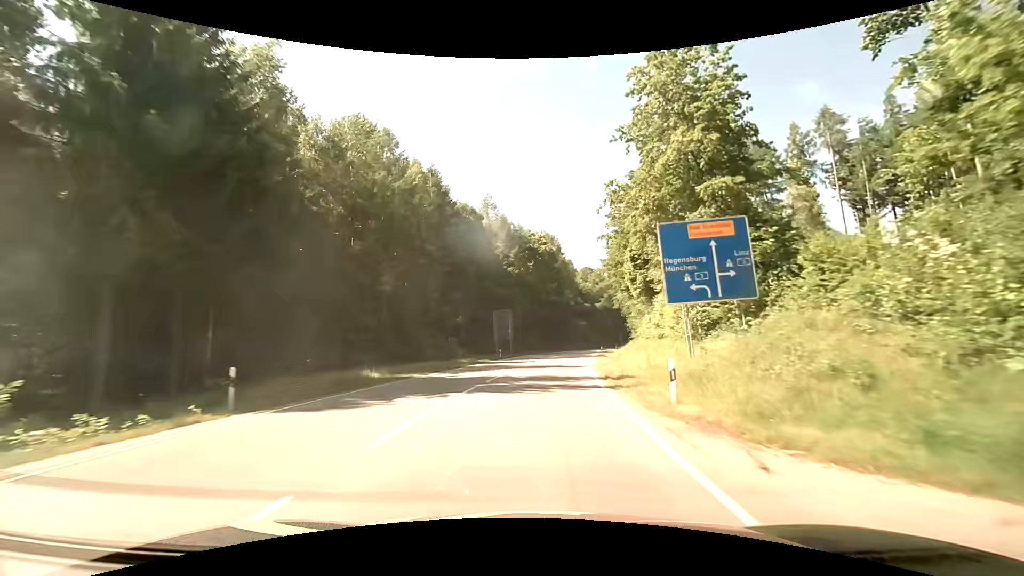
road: secondary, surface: asphalt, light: Day
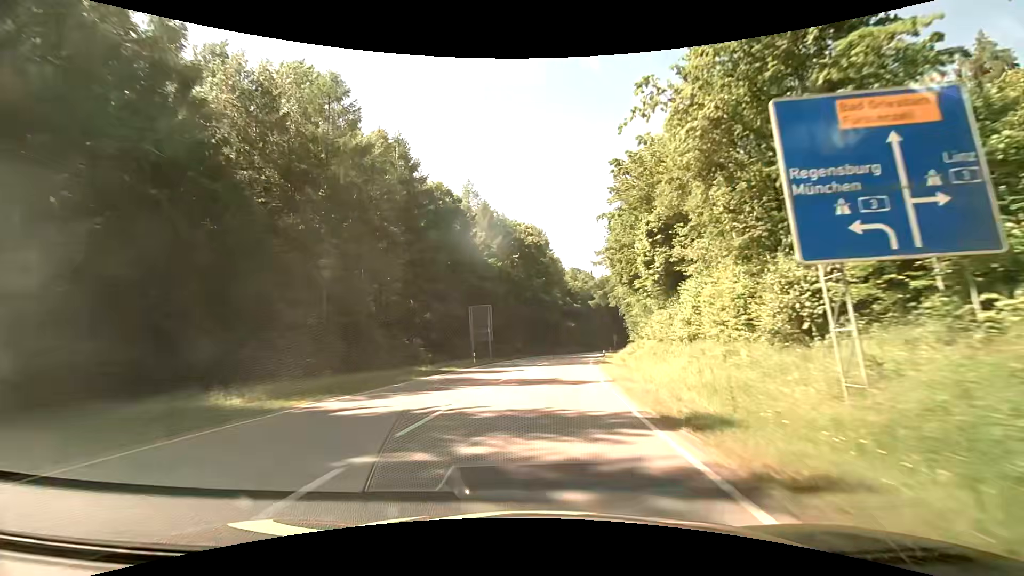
(+0.1, +10.8) m; +1°
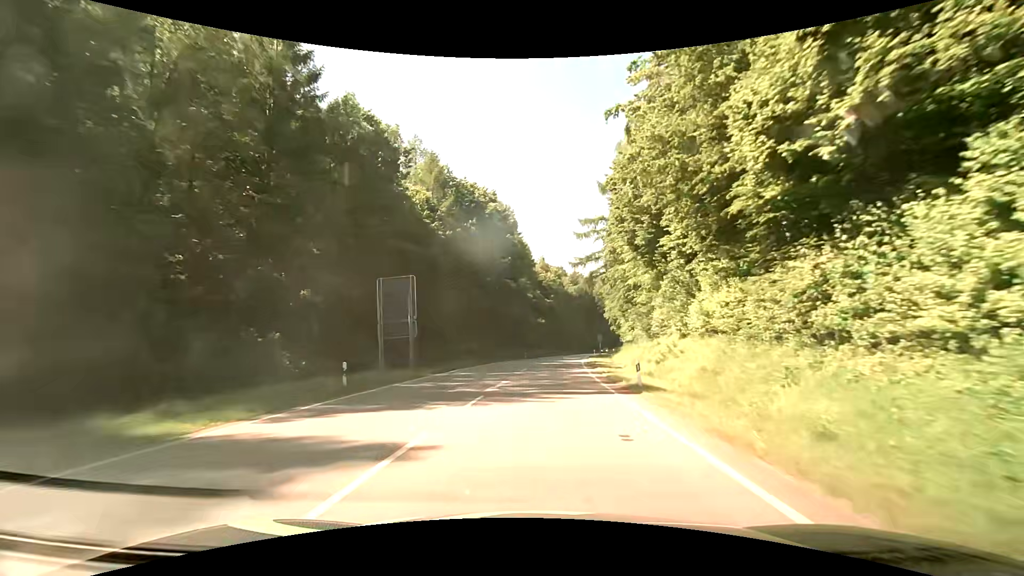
(+0.8, +21.7) m; +4°
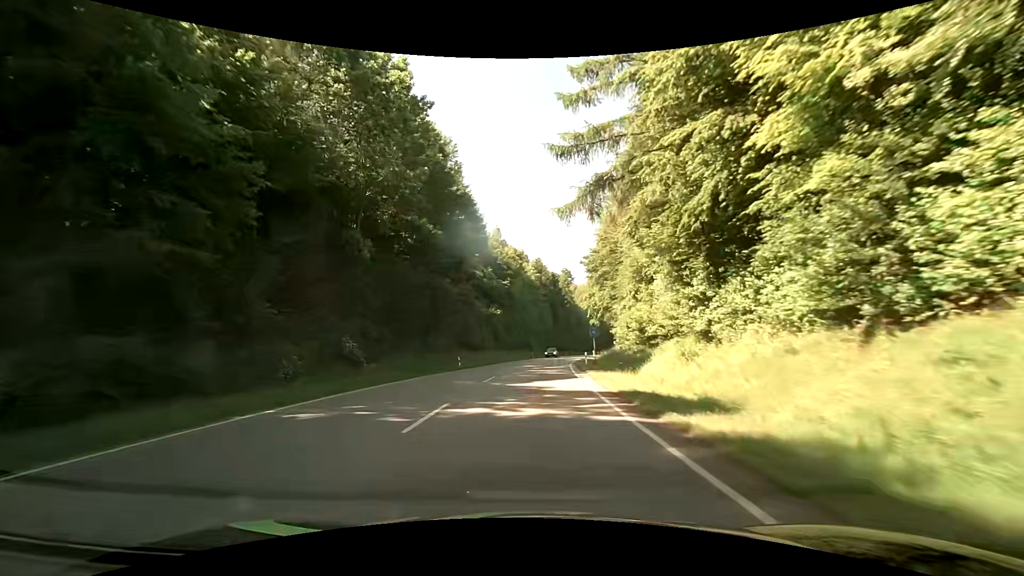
(+1.4, +32.5) m; +4°
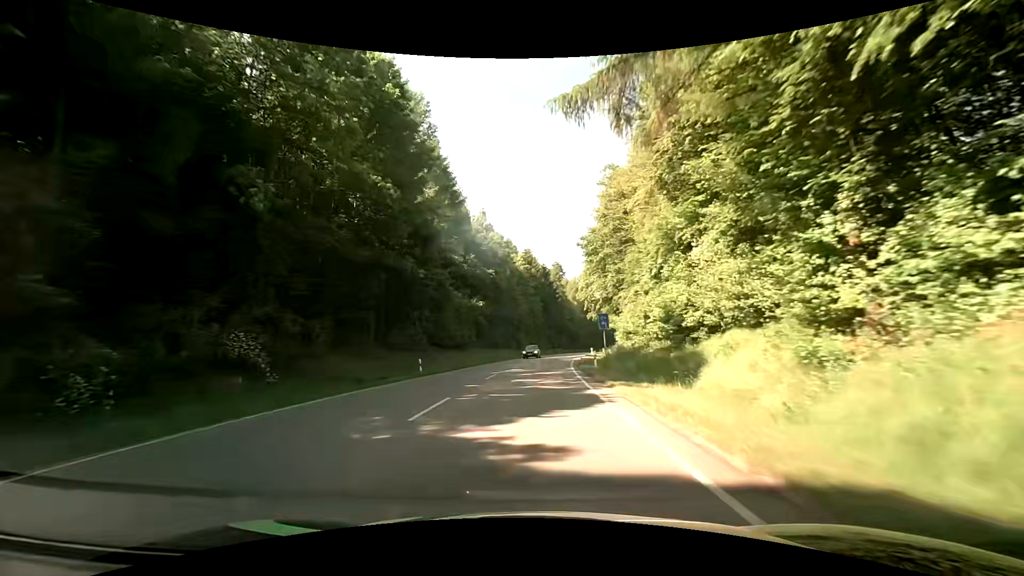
(+0.1, +10.8) m; +1°
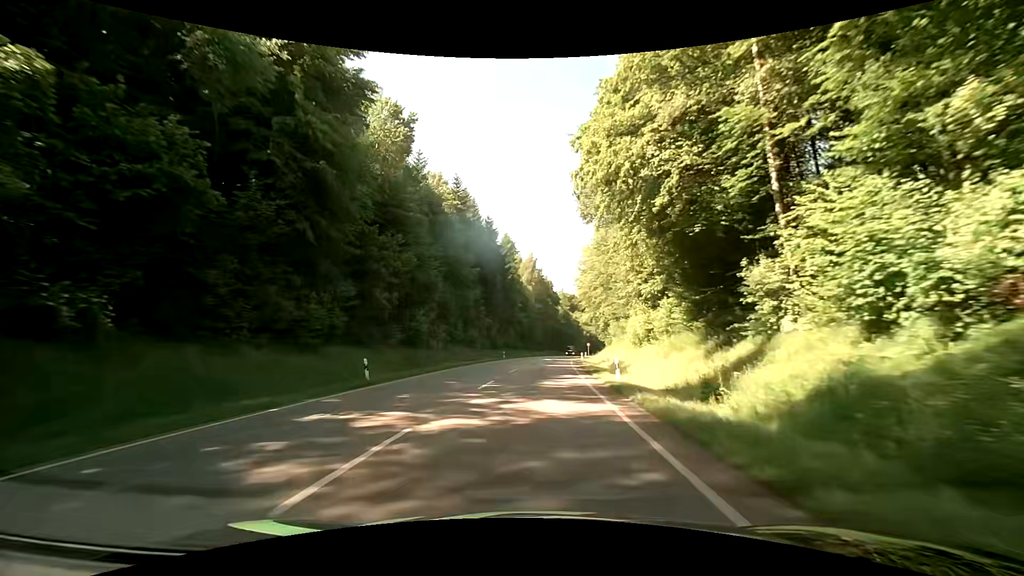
(+3.0, +53.1) m; +6°
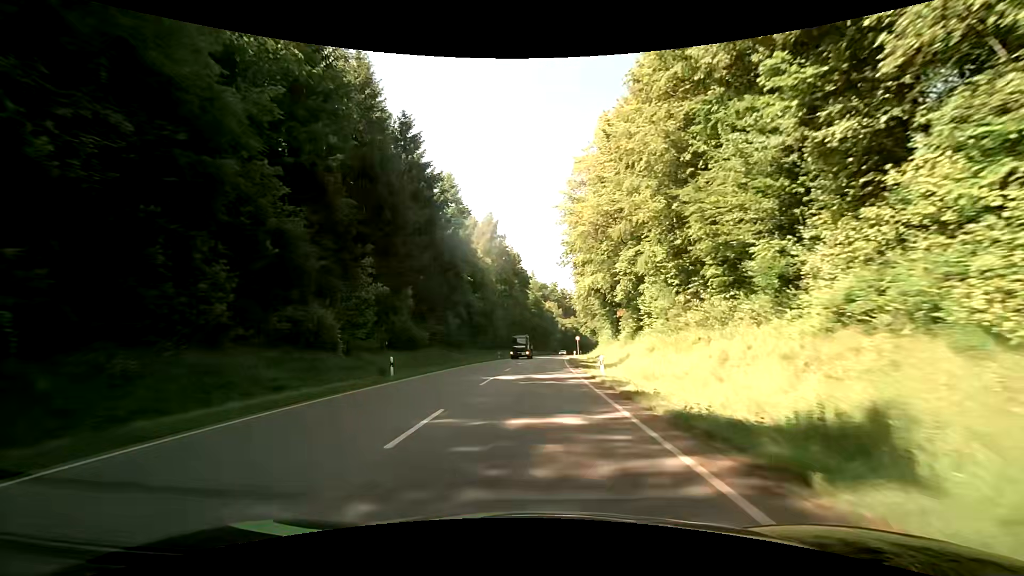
(+1.5, +42.4) m; +4°
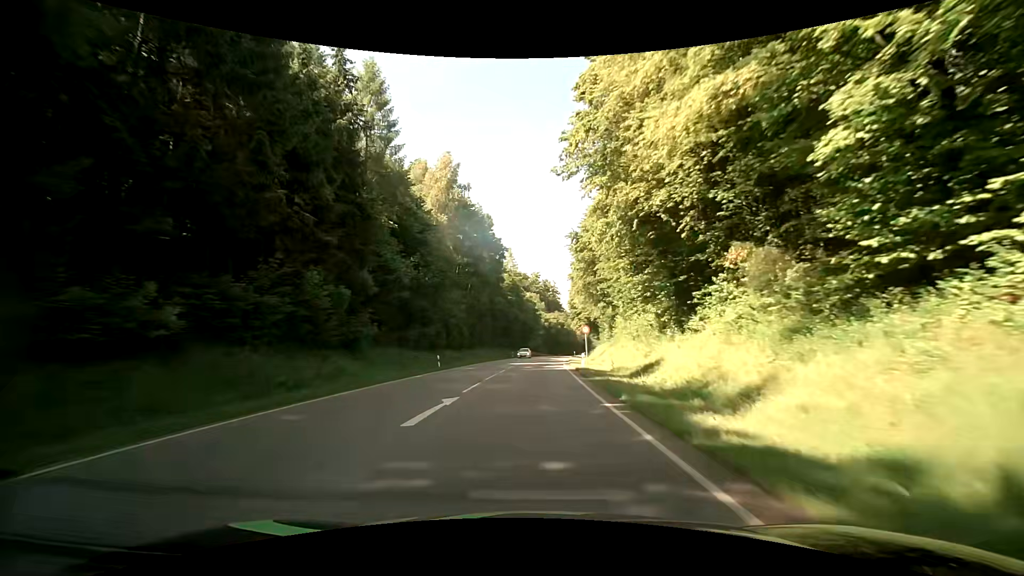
(+0.6, +32.5) m; +2°
(0, +10) (0, +20) (+1, +30) (+1, +40) (+1, +50) (+2, +60) (+3, +70) (+4, +80) (+5, +90) (+6, +100) m
